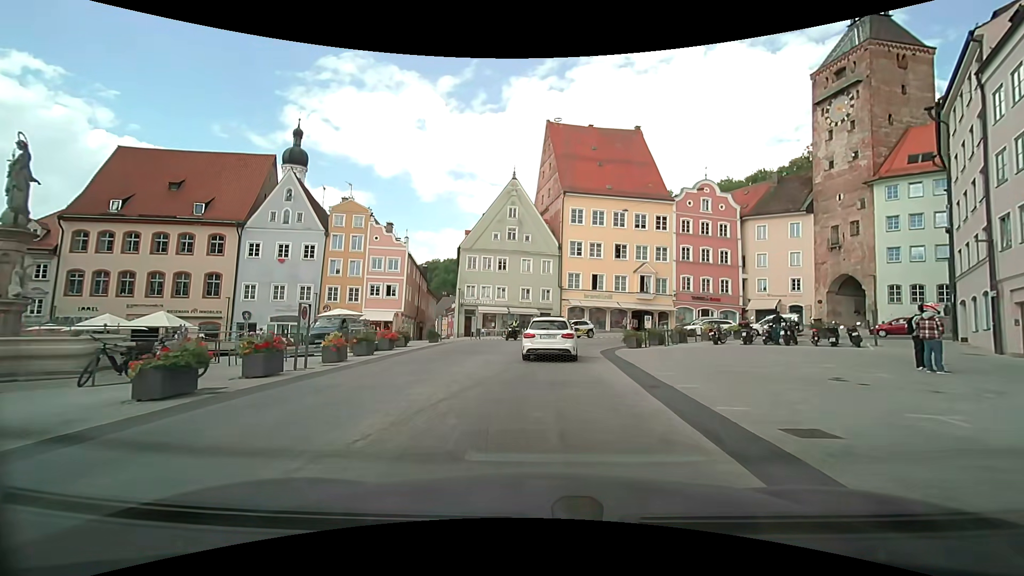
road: secondary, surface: asphalt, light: Day
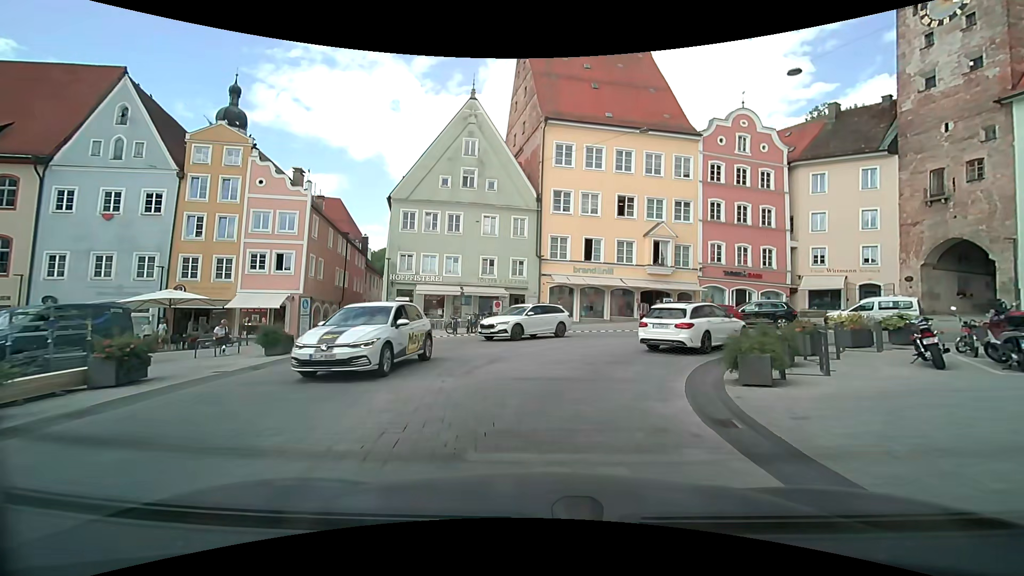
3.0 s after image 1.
(+0.2, +17.0) m; +3°
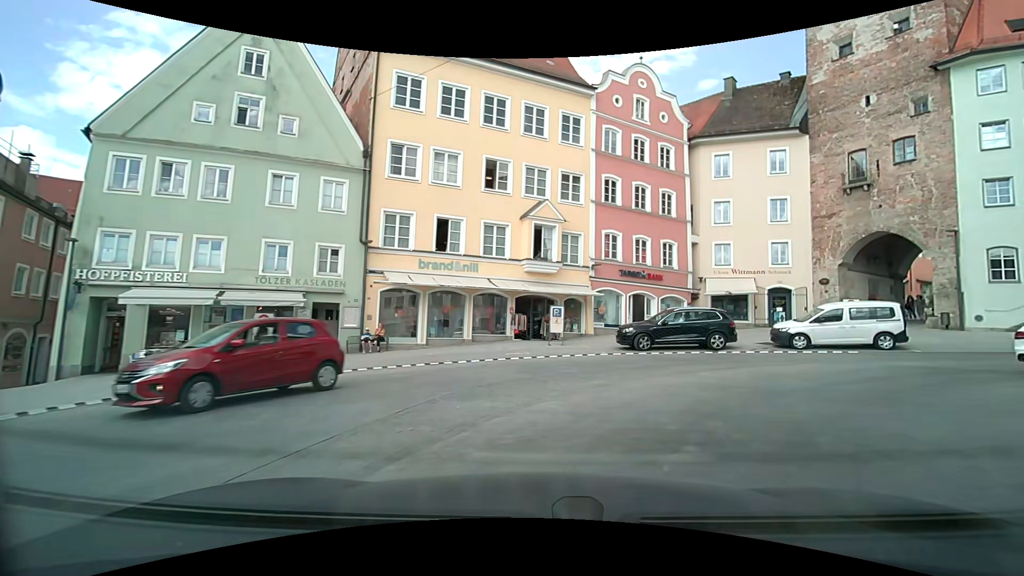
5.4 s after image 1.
(+0.9, +12.8) m; +16°
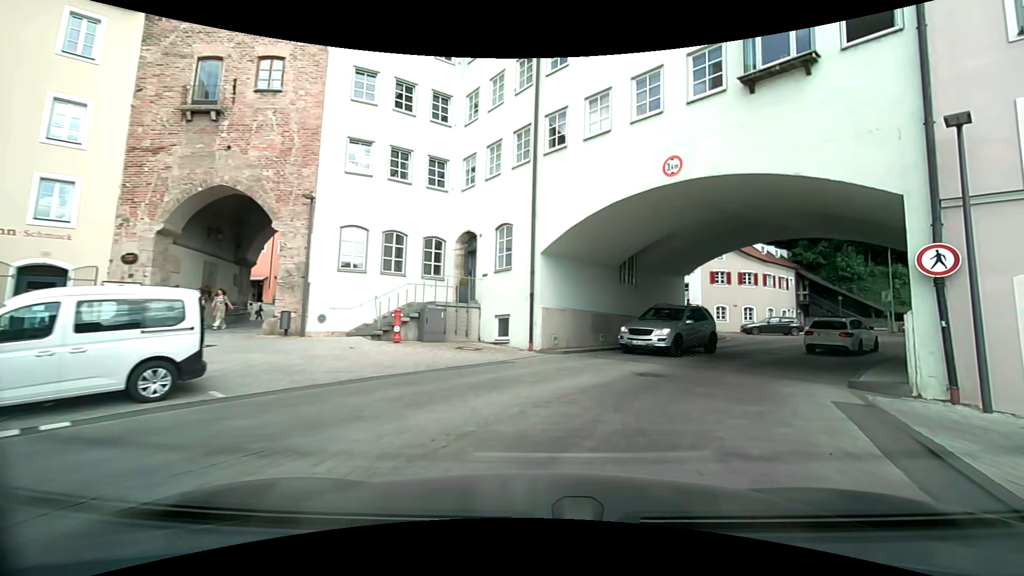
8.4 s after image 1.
(+6.9, +12.0) m; +64°
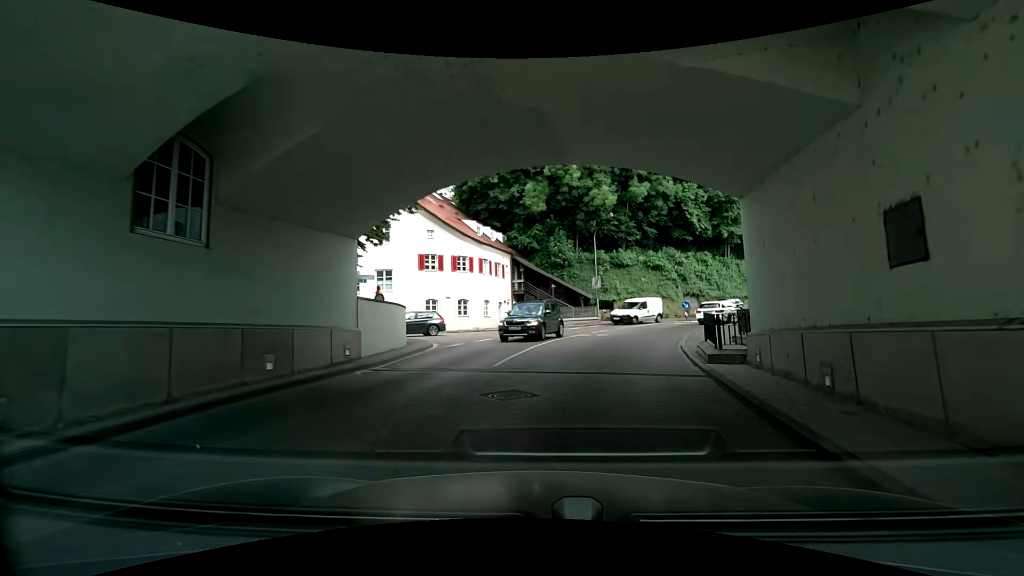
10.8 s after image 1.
(+3.7, +12.6) m; +33°
